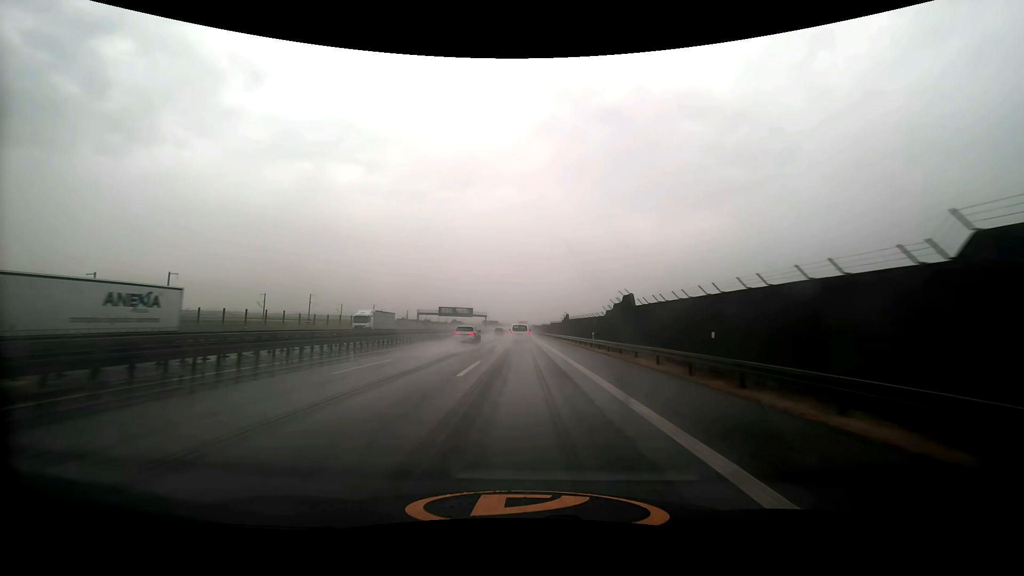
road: motorway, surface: asphalt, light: Day
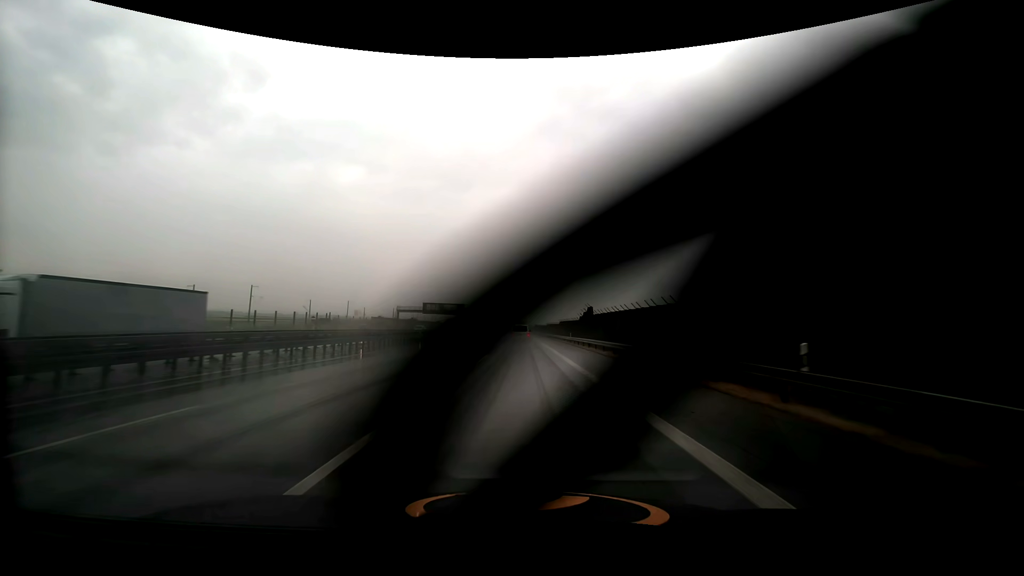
(0.0, +30.5) m; 0°
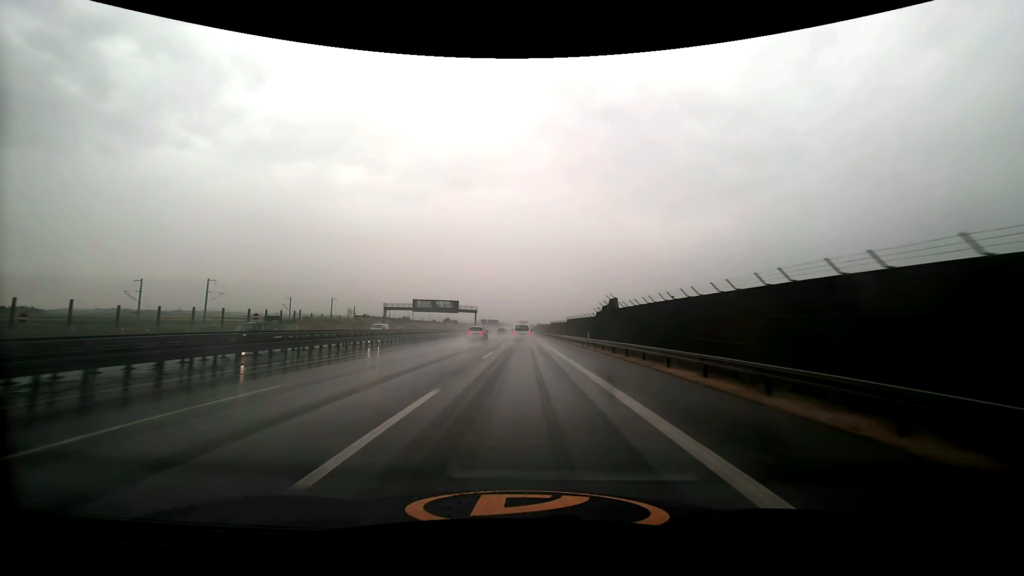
(0.0, +15.4) m; 0°
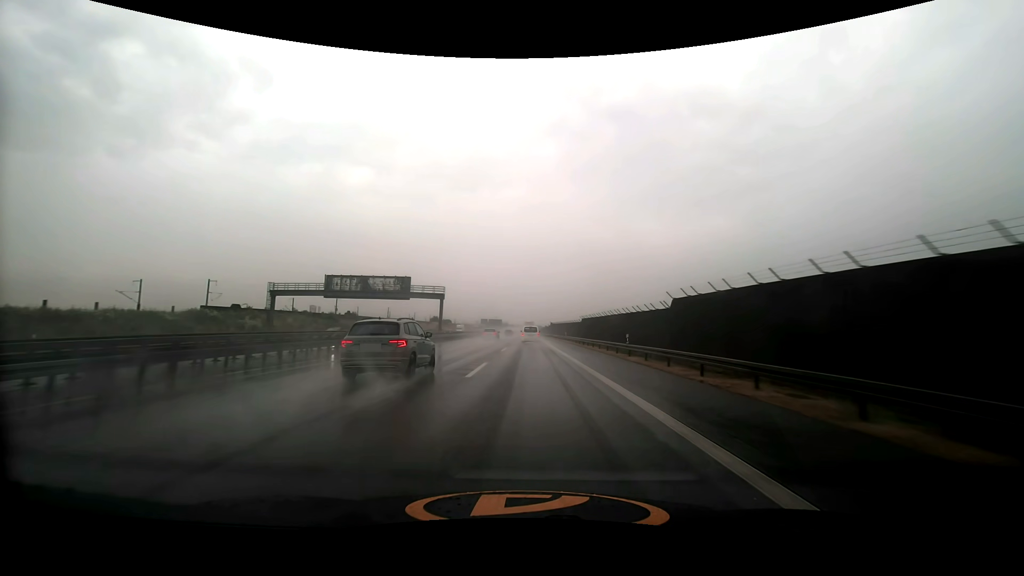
(-0.5, +63.1) m; -1°
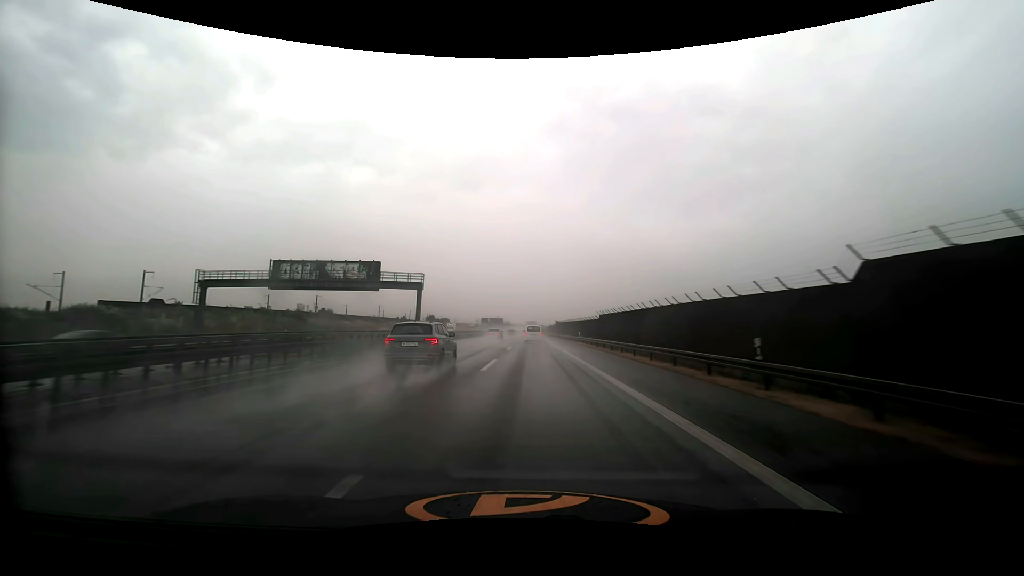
(0.0, +16.1) m; 0°
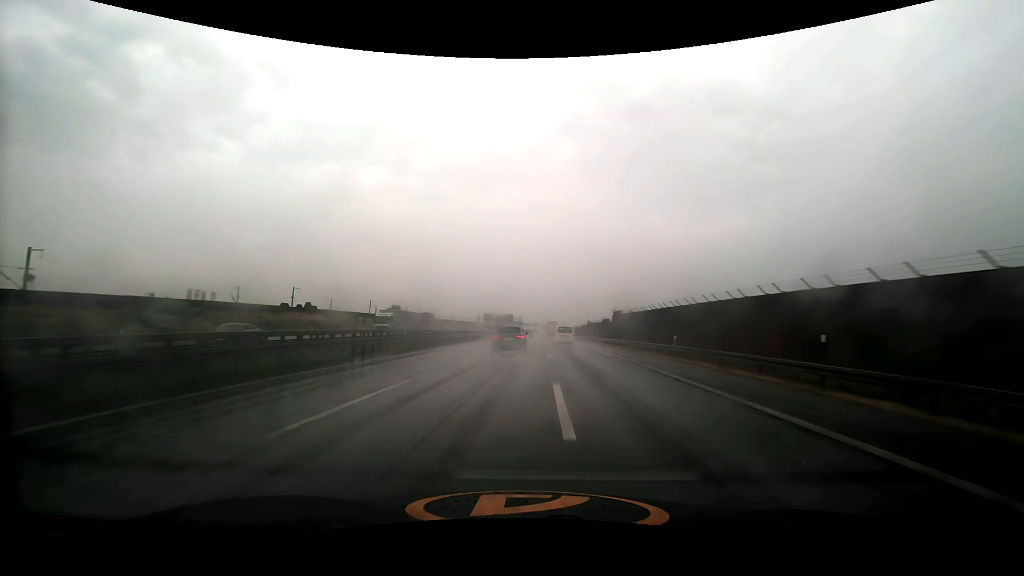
(-1.3, +82.8) m; -2°
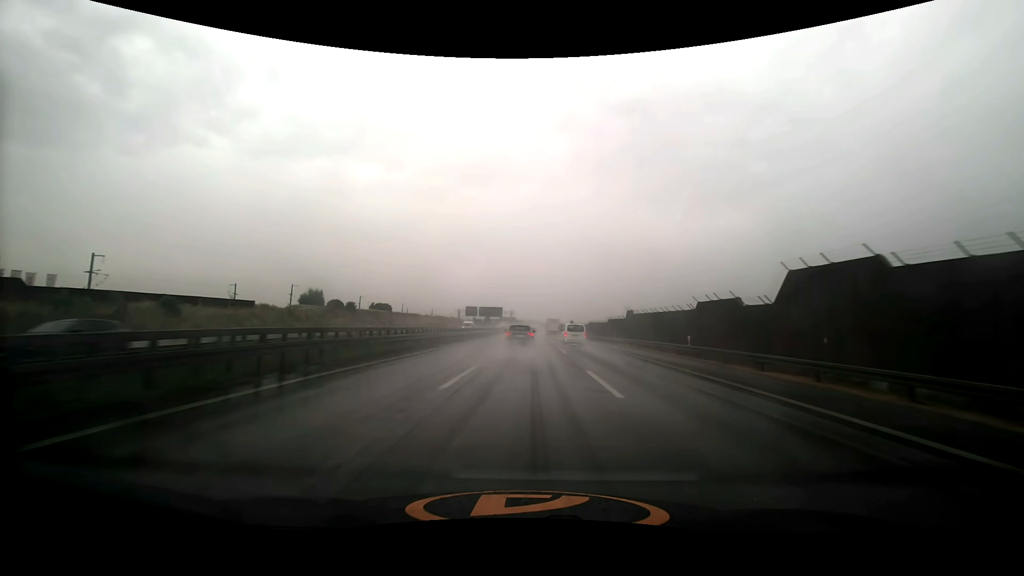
(+0.3, +50.1) m; +1°
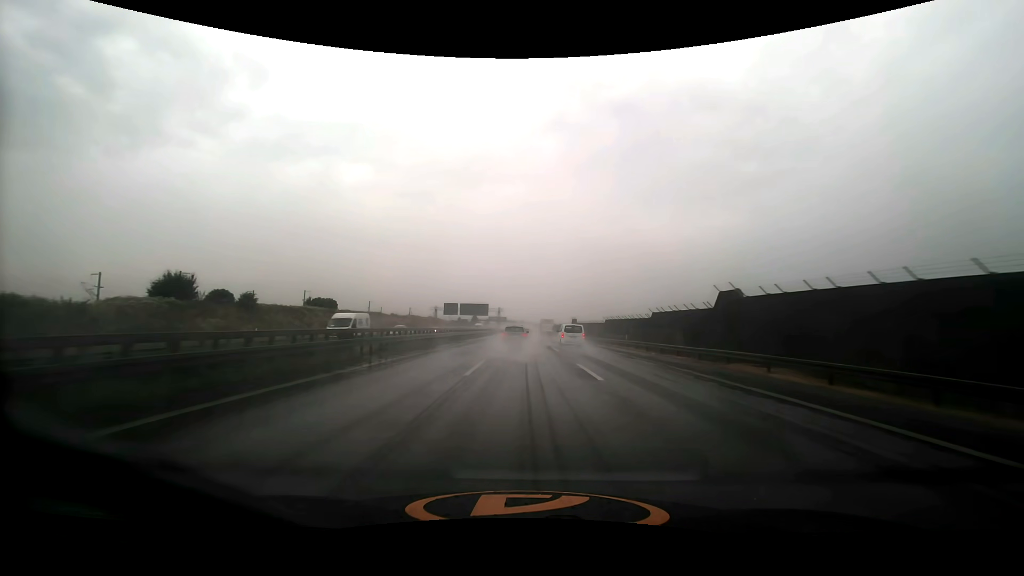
(+0.4, +32.9) m; +1°
(0, +10) (0, +20) (0, +30) (0, +40) (0, +50) (0, +60) (0, +70) (0, +80) (0, +90) (0, +100) m
